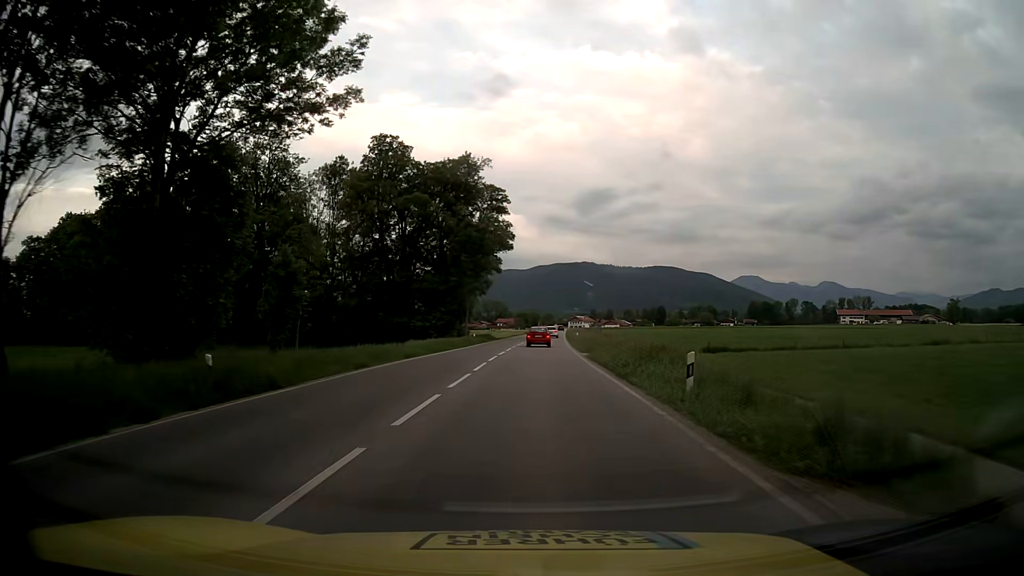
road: primary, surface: asphalt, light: Day
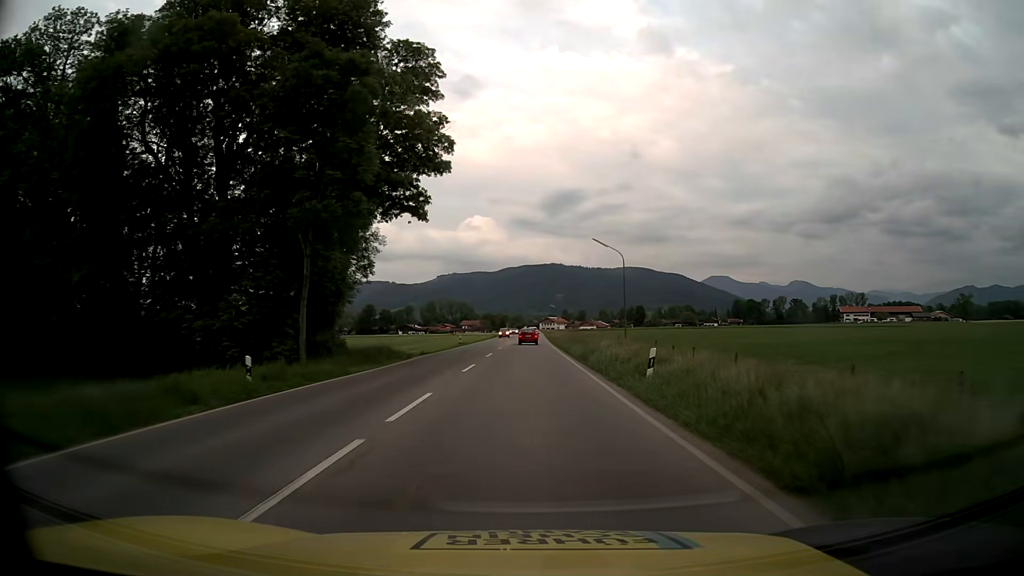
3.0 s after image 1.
(+0.9, +47.5) m; +2°
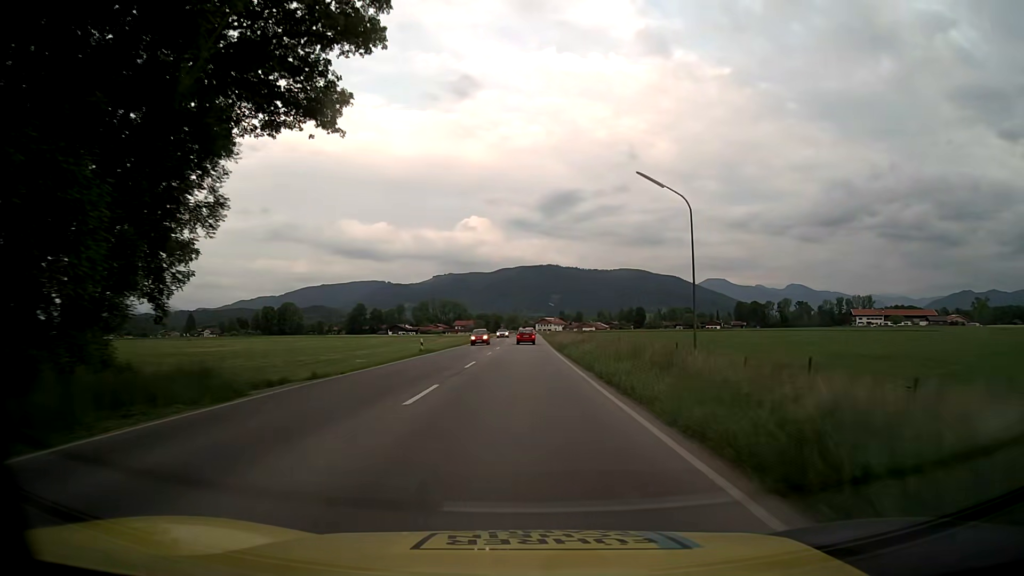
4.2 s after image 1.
(+0.1, +21.8) m; 0°
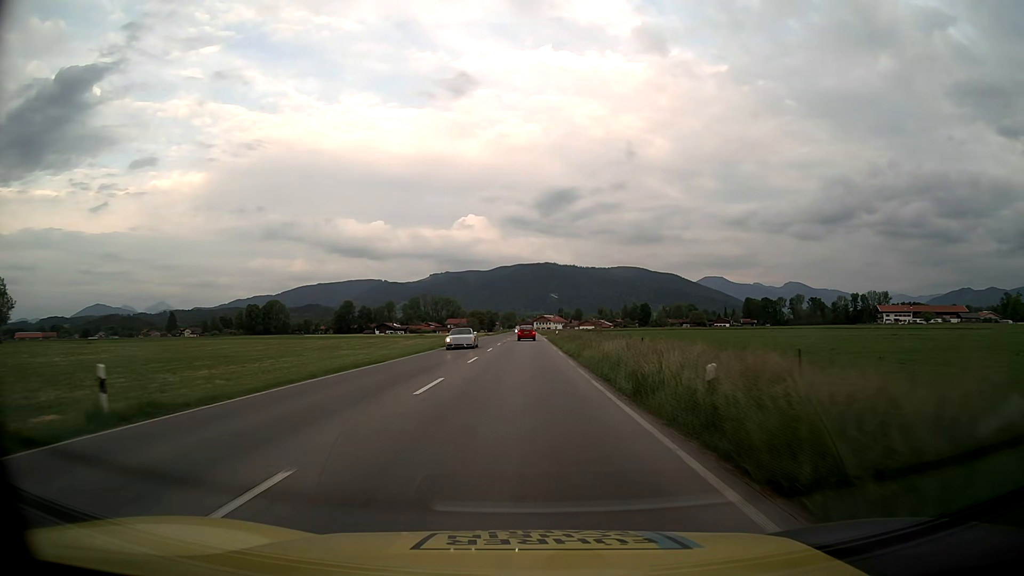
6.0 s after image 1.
(+0.1, +34.4) m; 0°
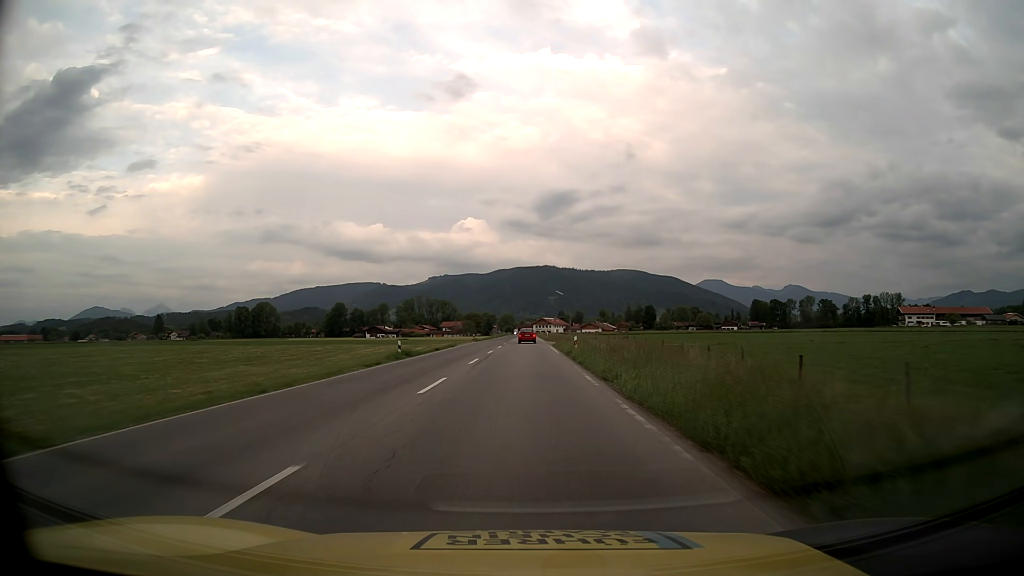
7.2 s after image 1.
(0.0, +23.6) m; 0°
(0, +10) (0, +20) (0, +30) (0, +40) (0, +50) (0, +60) (0, +70) (0, +80) (0, +90) (0, +100) m
